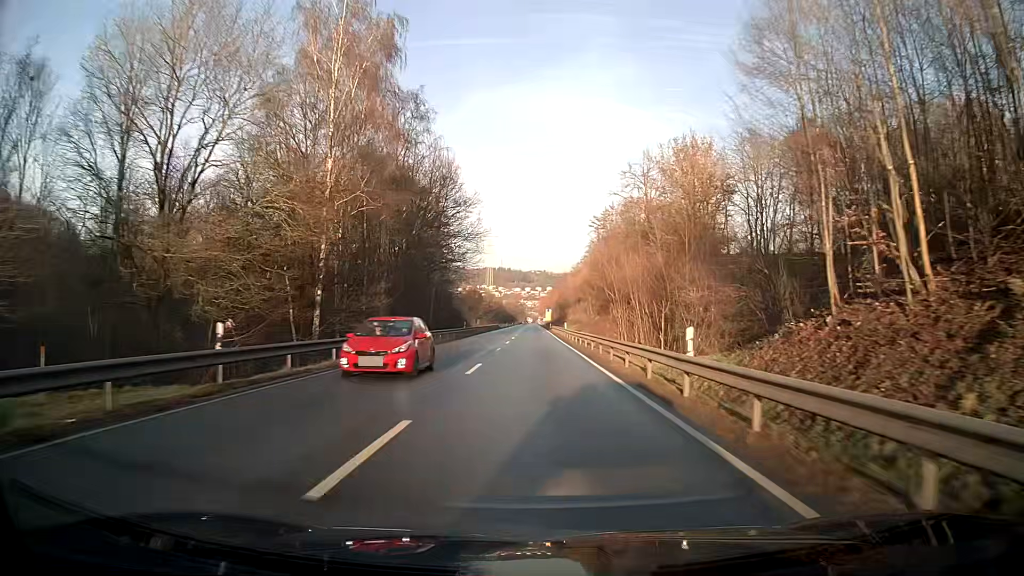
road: primary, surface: asphalt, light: Day
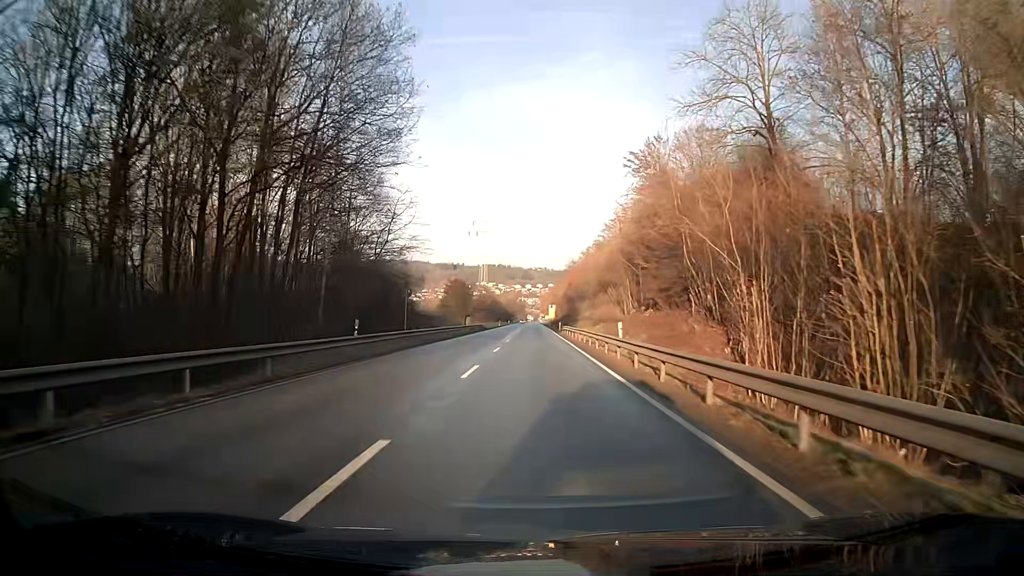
(0.0, +37.7) m; 0°
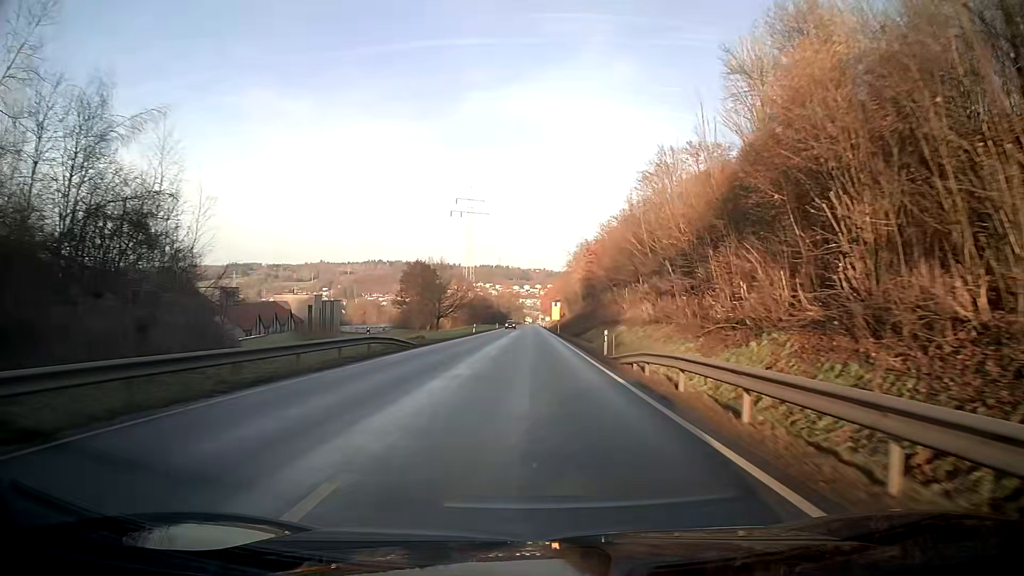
(+0.1, +50.2) m; 0°
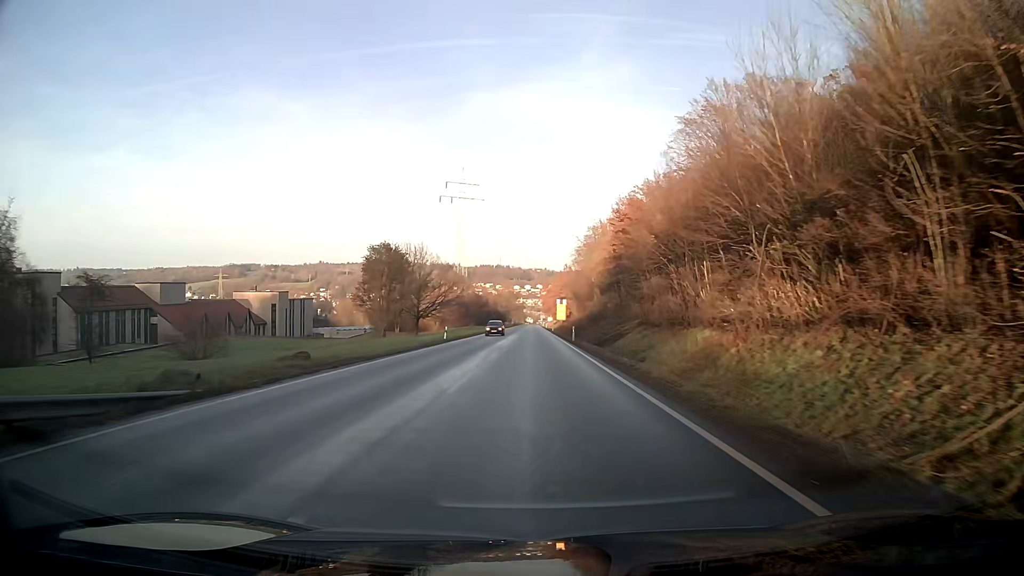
(0.0, +25.1) m; 0°
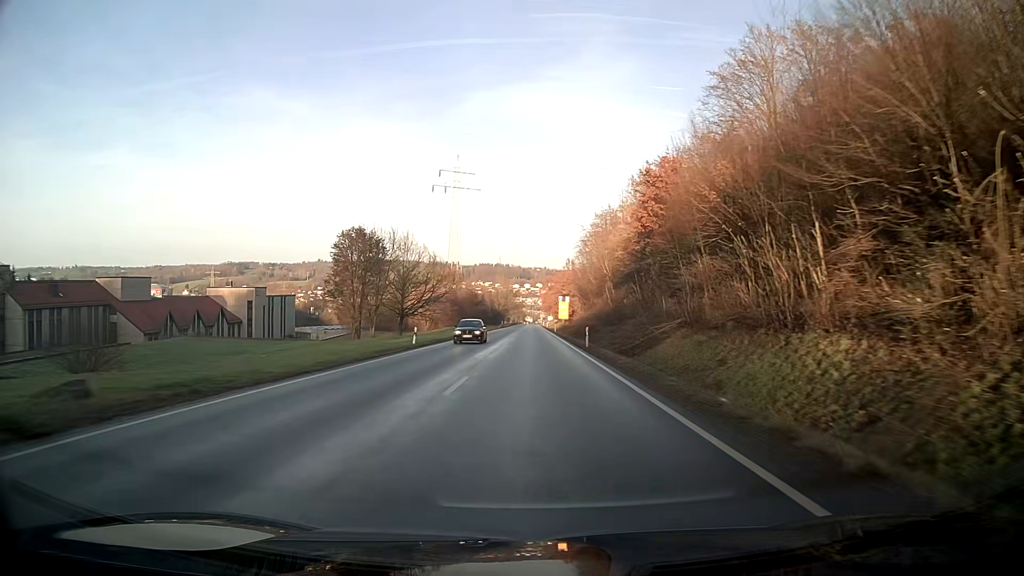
(0.0, +12.5) m; 0°
